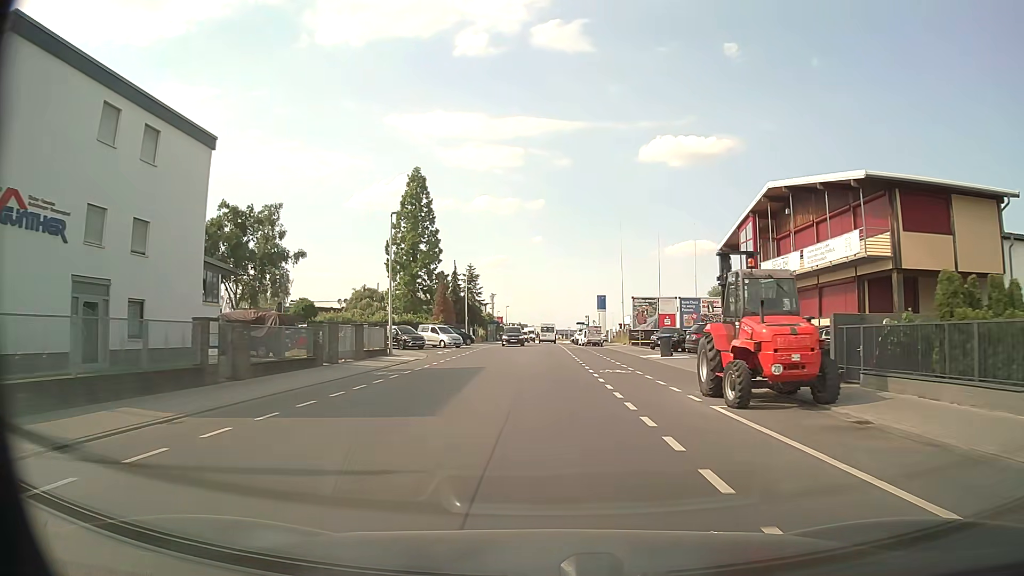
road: tertiary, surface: asphalt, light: Day
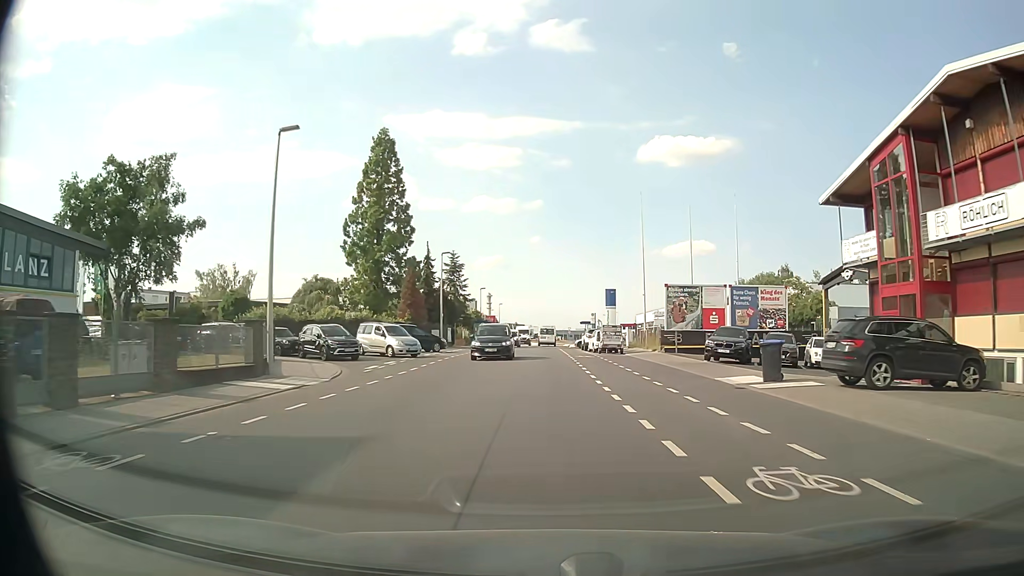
(0.0, +16.3) m; 0°
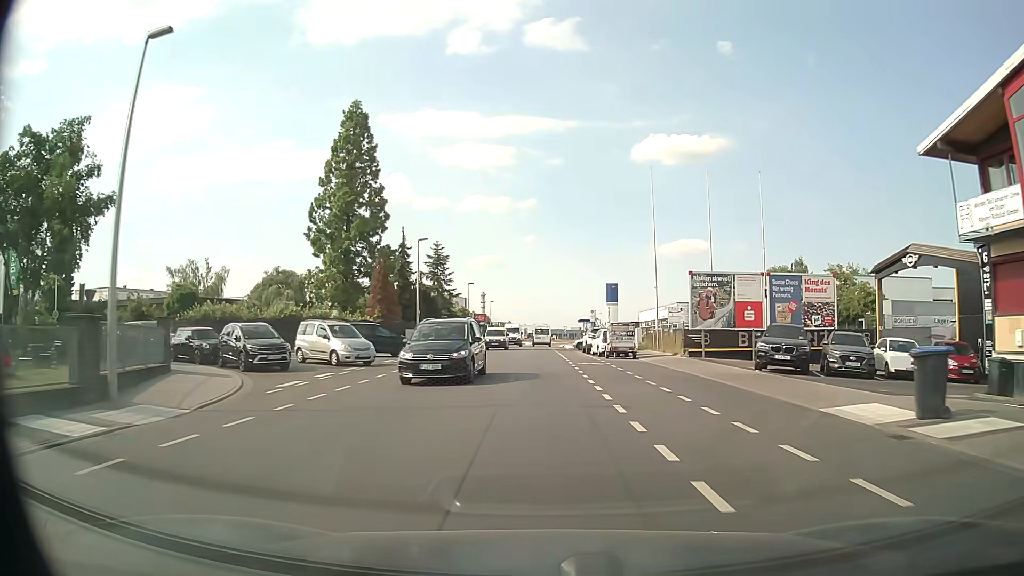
(0.0, +8.2) m; +1°
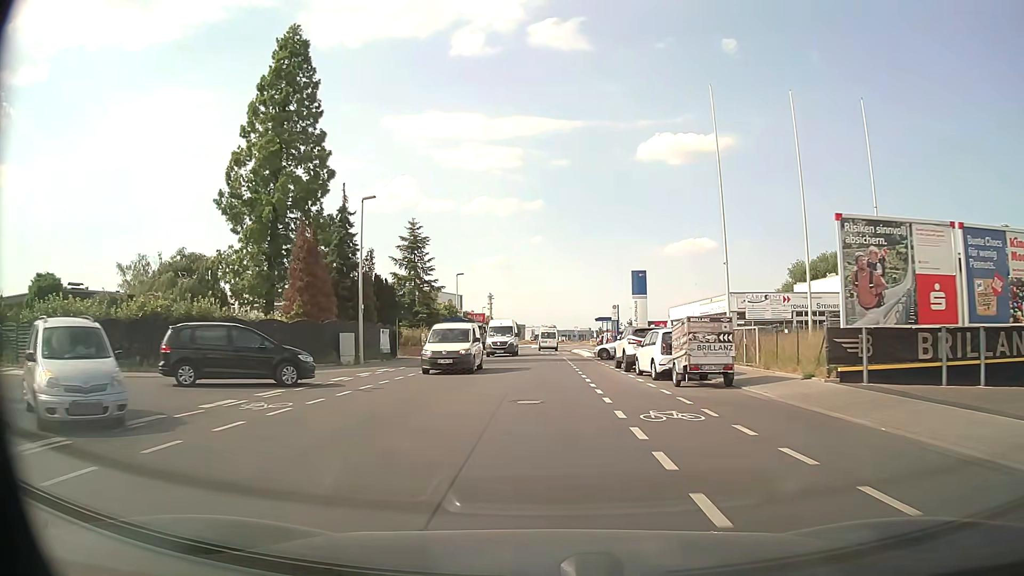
(0.0, +16.4) m; -1°
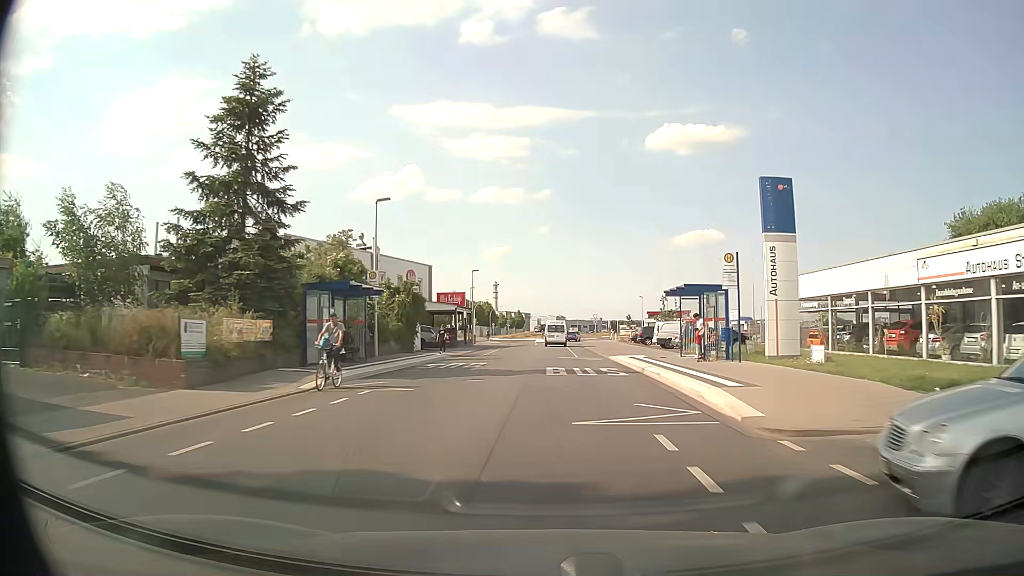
(-0.2, +33.3) m; -1°
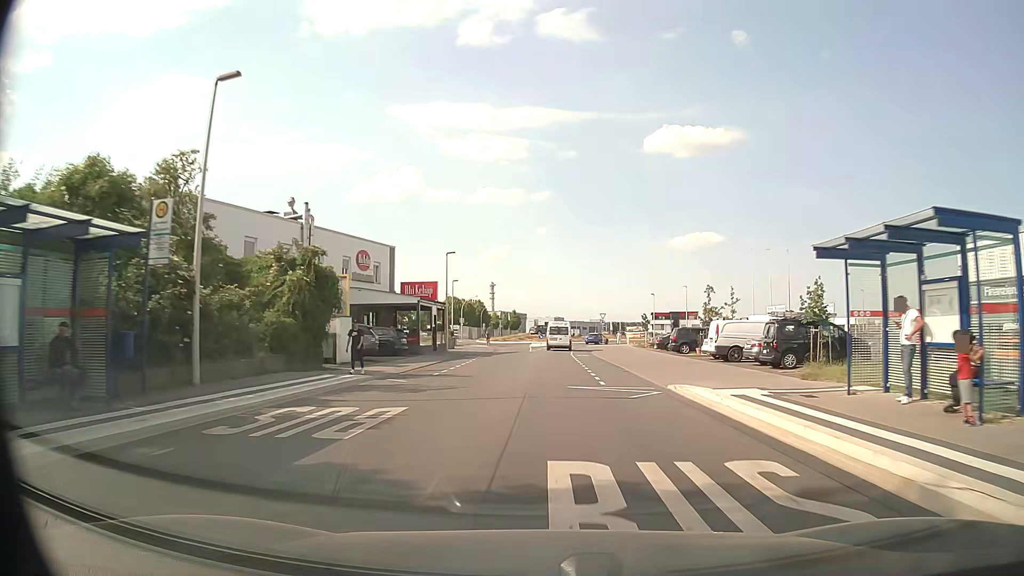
(0.0, +16.8) m; 0°
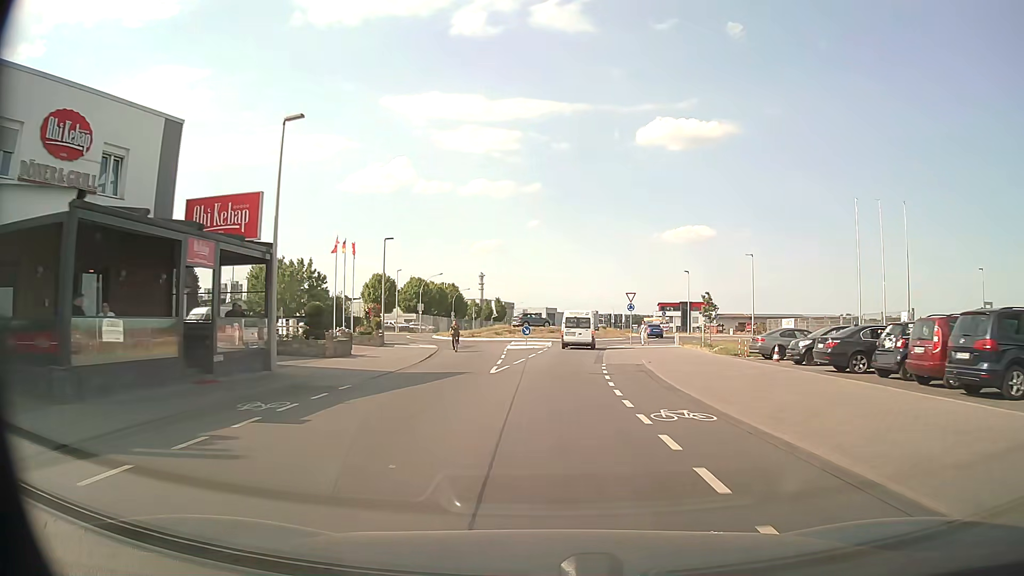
(+0.2, +32.8) m; +1°
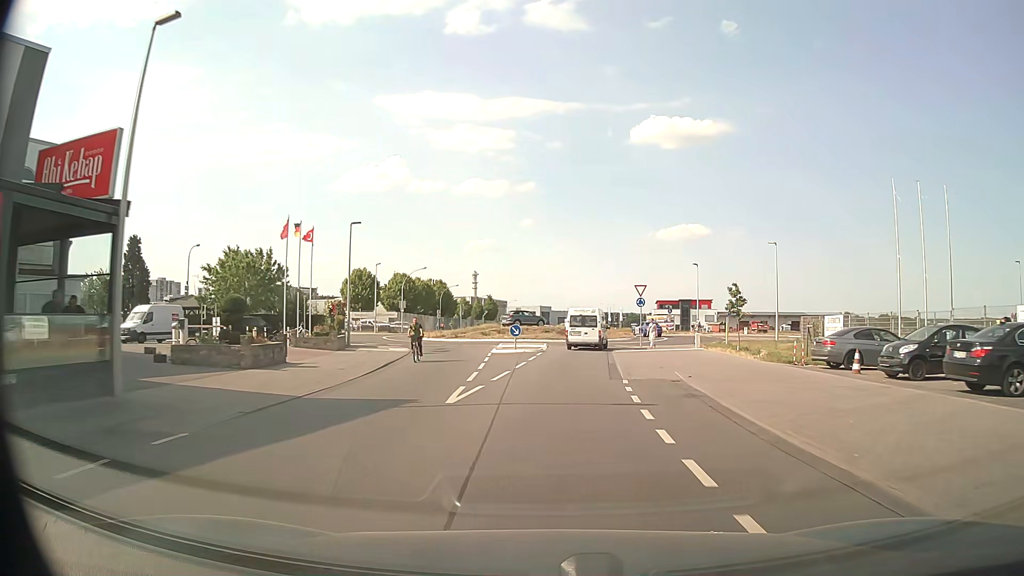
(0.0, +7.7) m; 0°
(0, +10) (+1, +20) (+1, +30) (+2, +40) (+7, +49) (+12, +57) (+12, +67) (+6, +75) (+1, +84) (-1, +94) m
